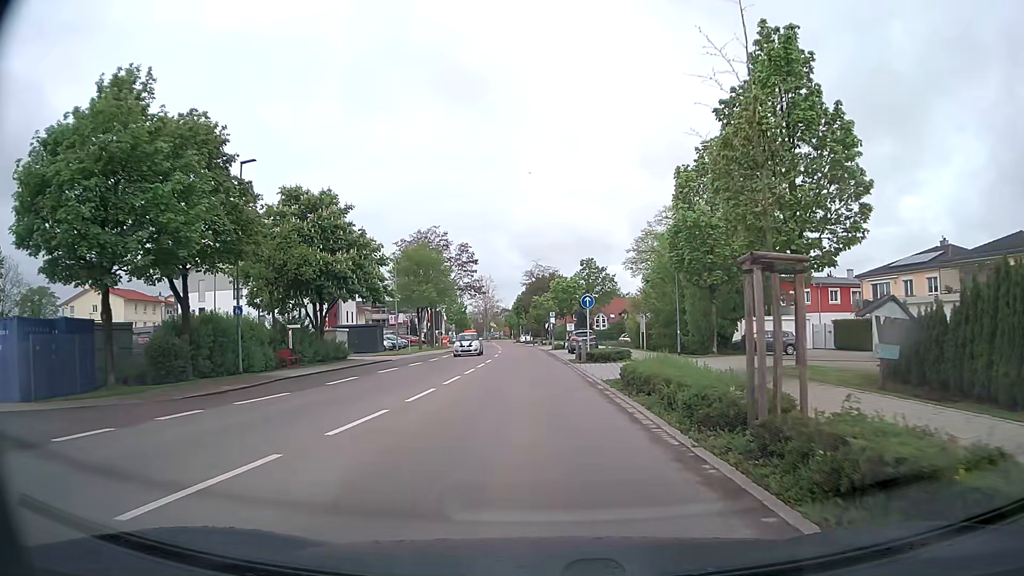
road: tertiary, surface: asphalt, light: Day
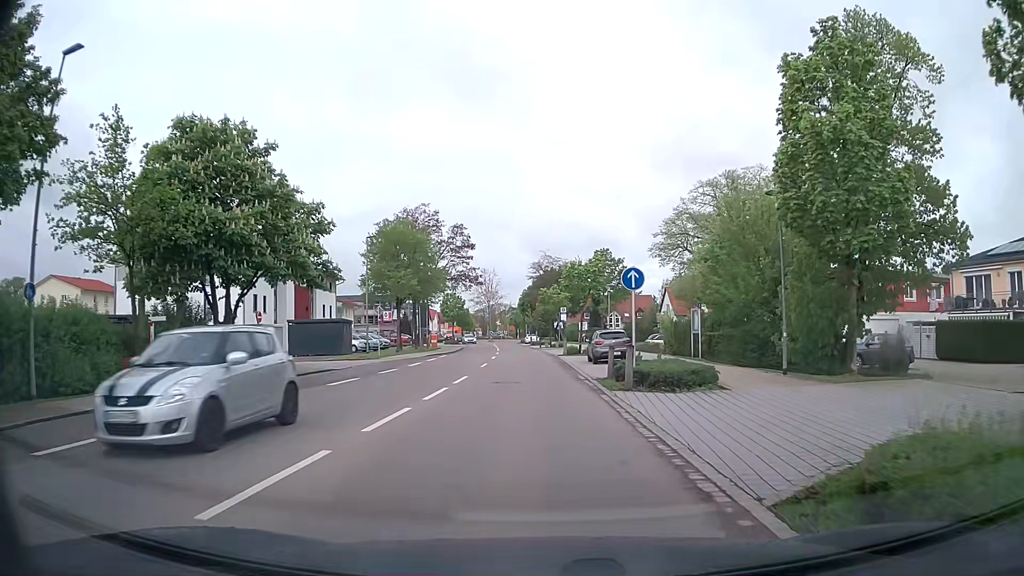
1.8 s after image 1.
(0.0, +13.3) m; 0°
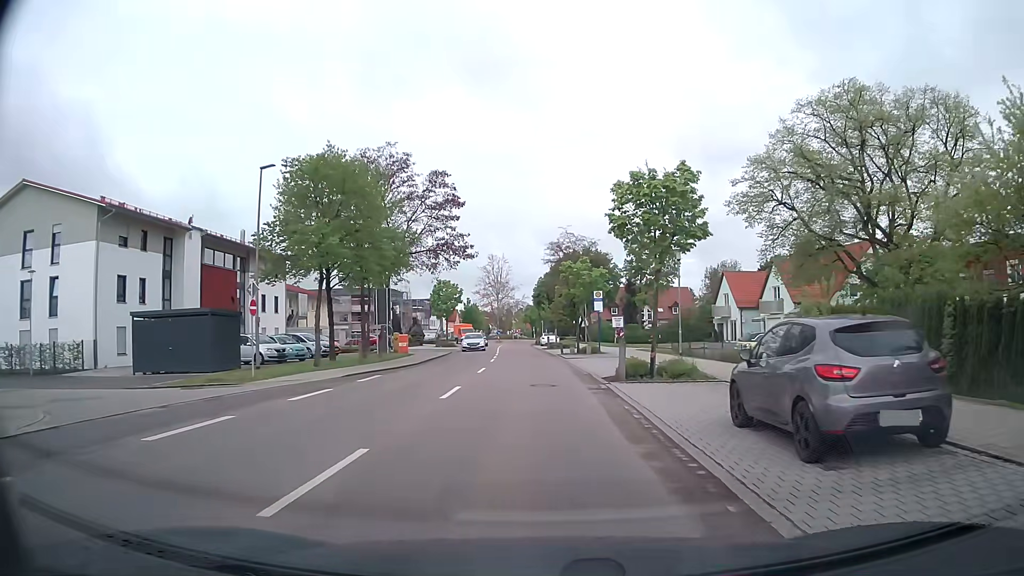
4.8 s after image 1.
(-0.4, +22.4) m; -2°
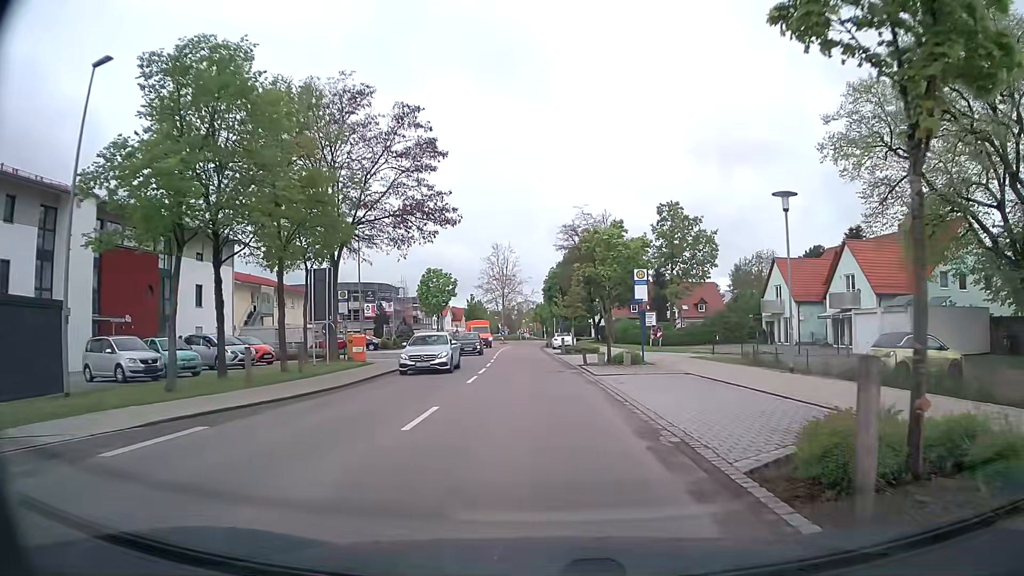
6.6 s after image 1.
(-0.1, +13.5) m; -1°
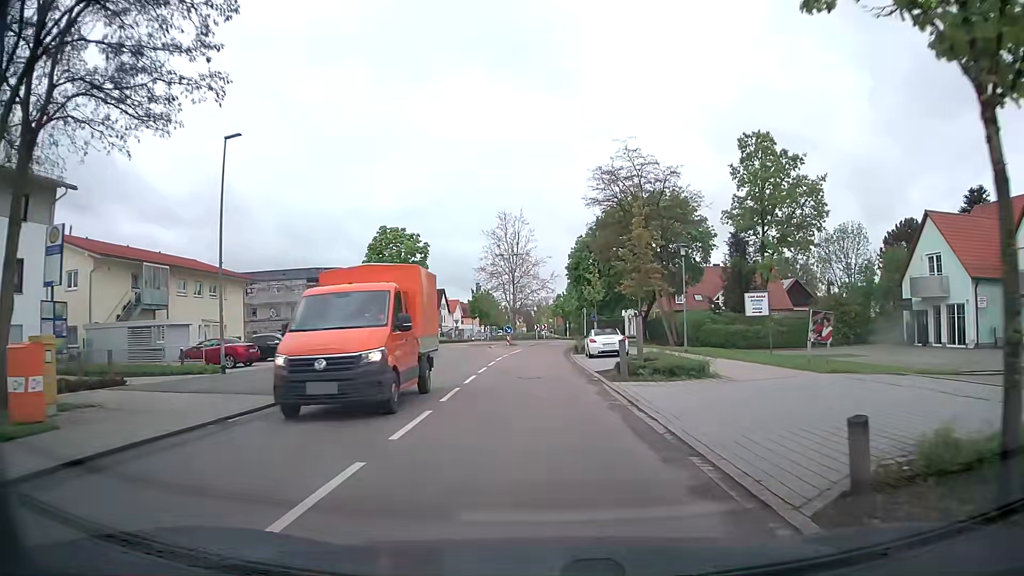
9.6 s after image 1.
(-0.2, +23.7) m; -1°
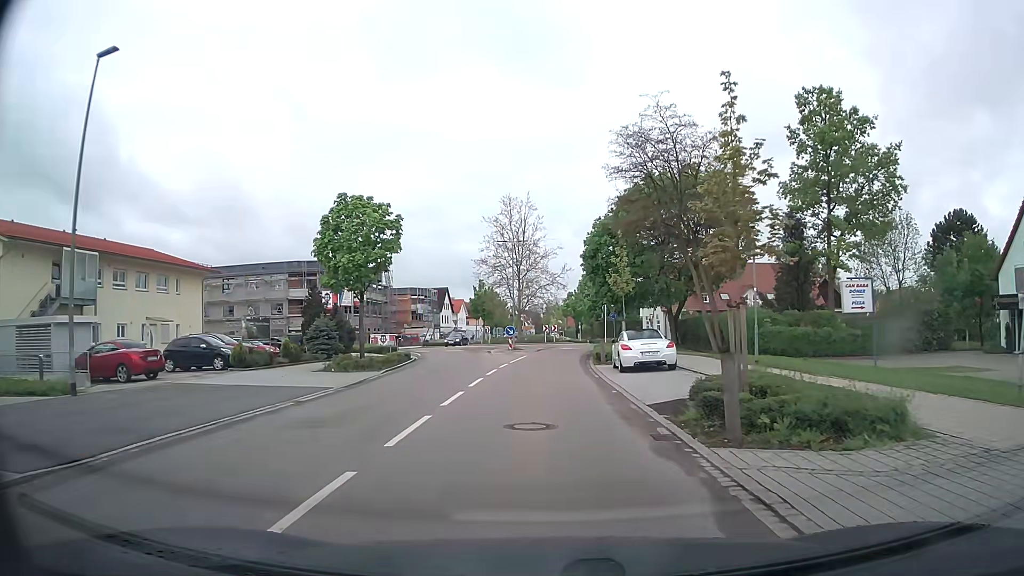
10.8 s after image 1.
(-0.2, +9.5) m; -2°
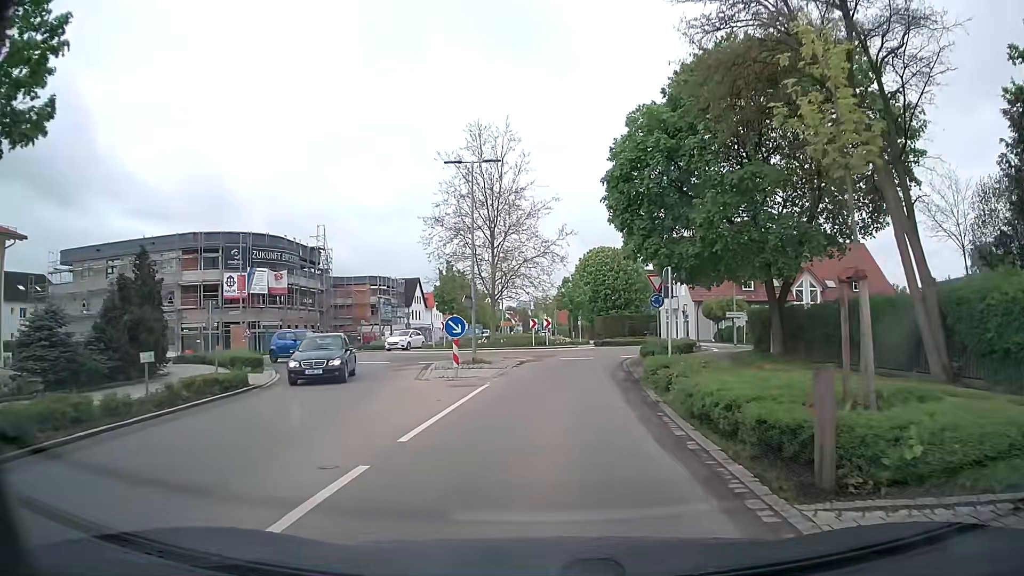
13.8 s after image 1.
(+0.1, +22.1) m; +1°
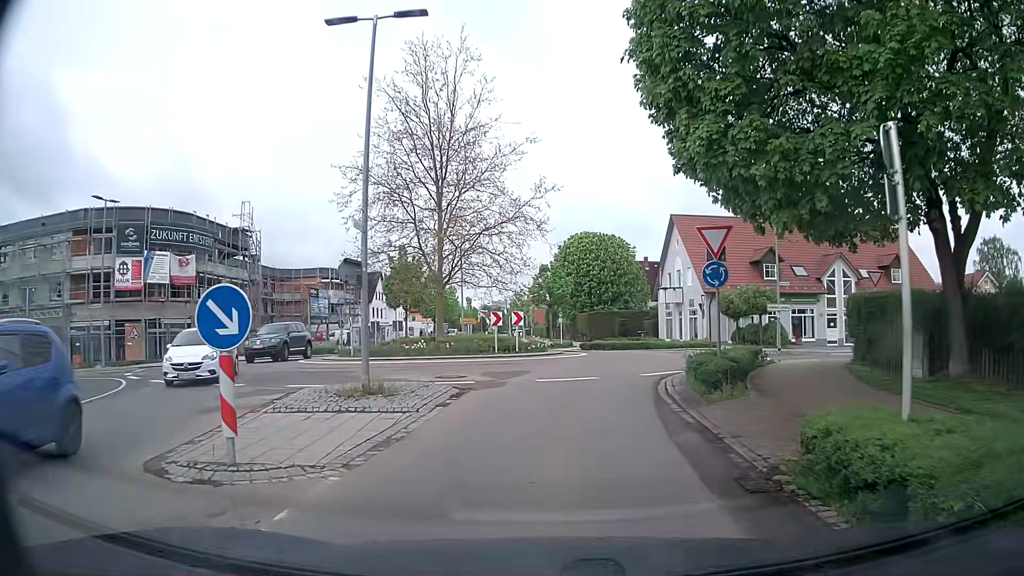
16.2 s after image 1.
(+0.2, +12.3) m; +2°
(0, +10) (+2, +20) (+3, +30) (+2, +40) (-1, +49) (-2, +59) (-4, +69) (-5, +79) (-5, +89) (-6, +99) m
